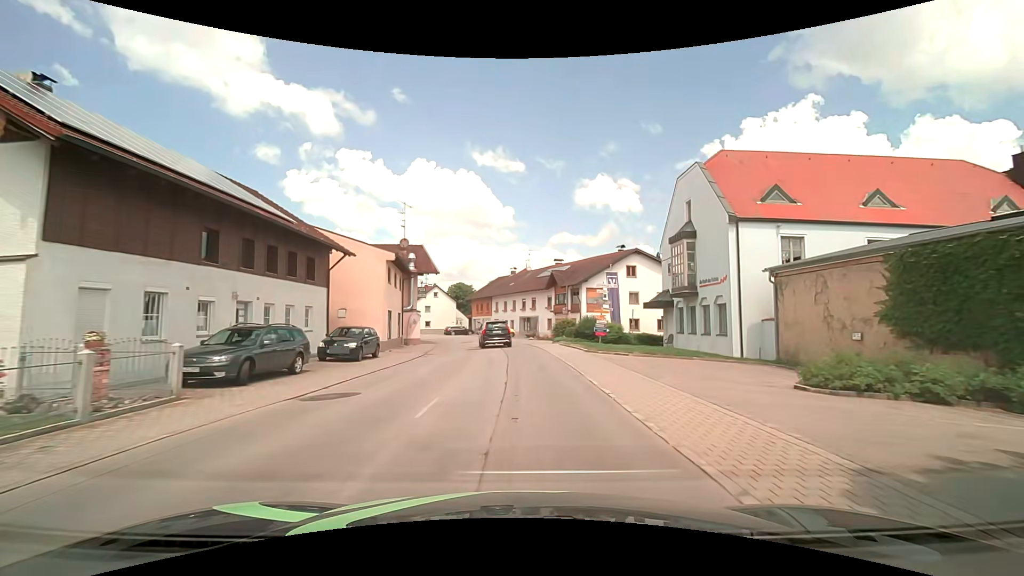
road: secondary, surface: asphalt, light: Day
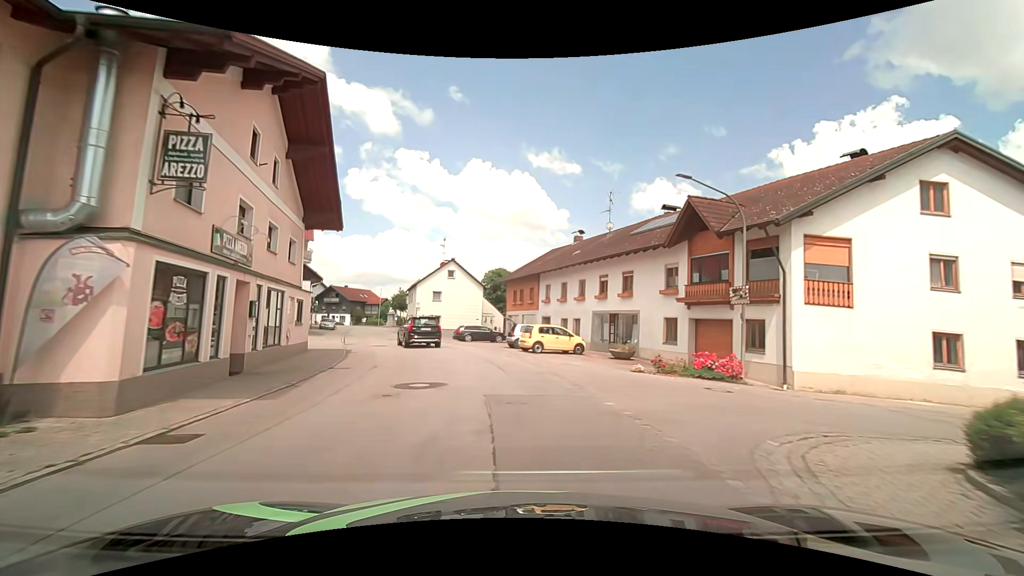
(-1.0, +32.0) m; -6°
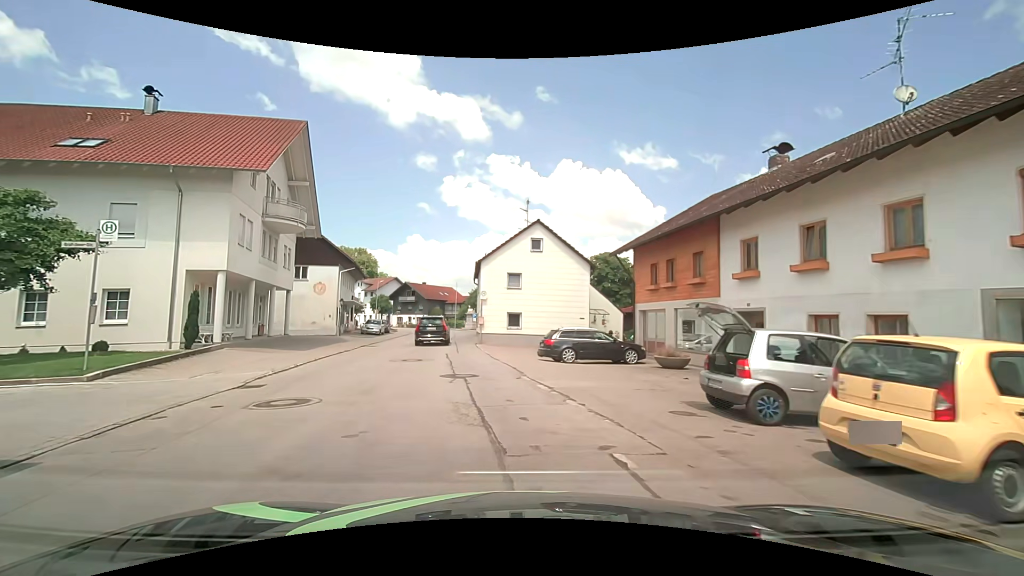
(-1.6, +20.2) m; -10°
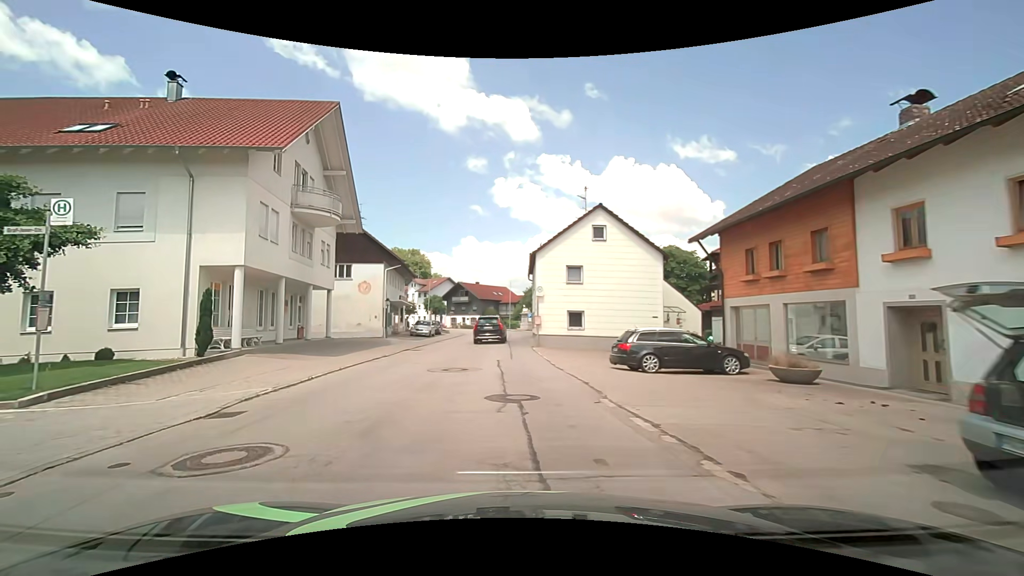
(-0.2, +3.6) m; -8°
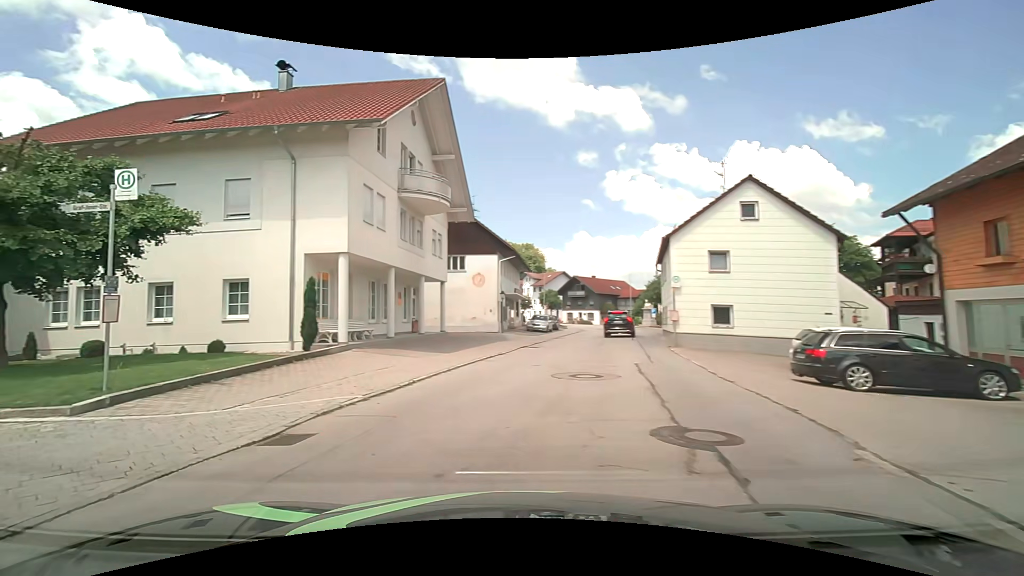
(-0.3, +3.0) m; -12°
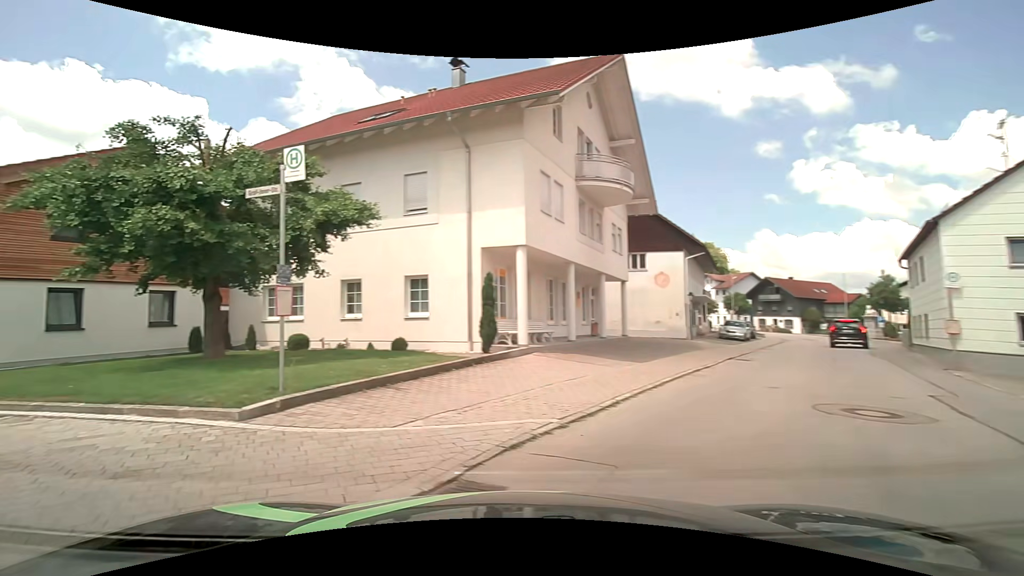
(-0.4, +2.4) m; -20°
